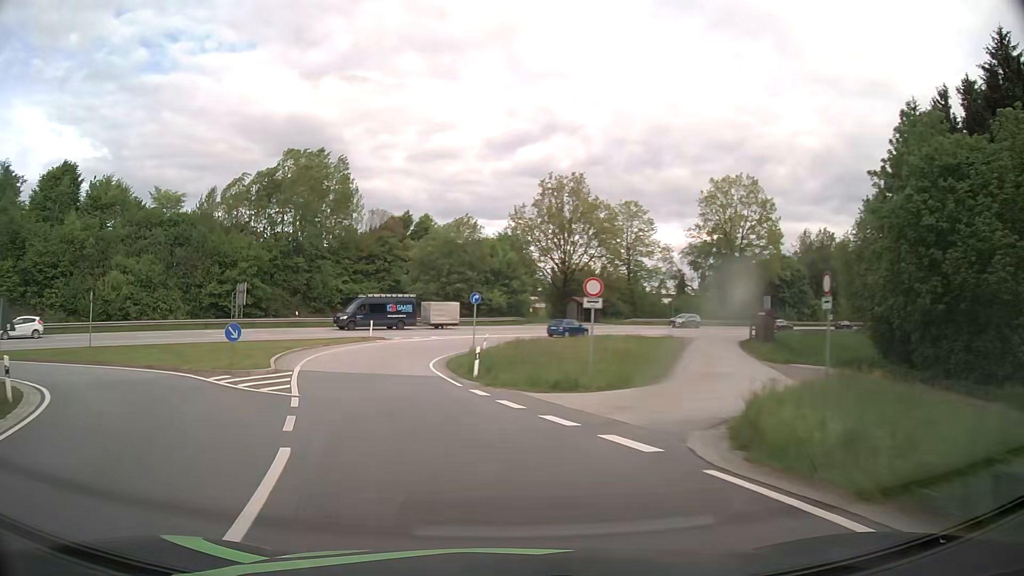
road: primary_link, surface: asphalt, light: Day
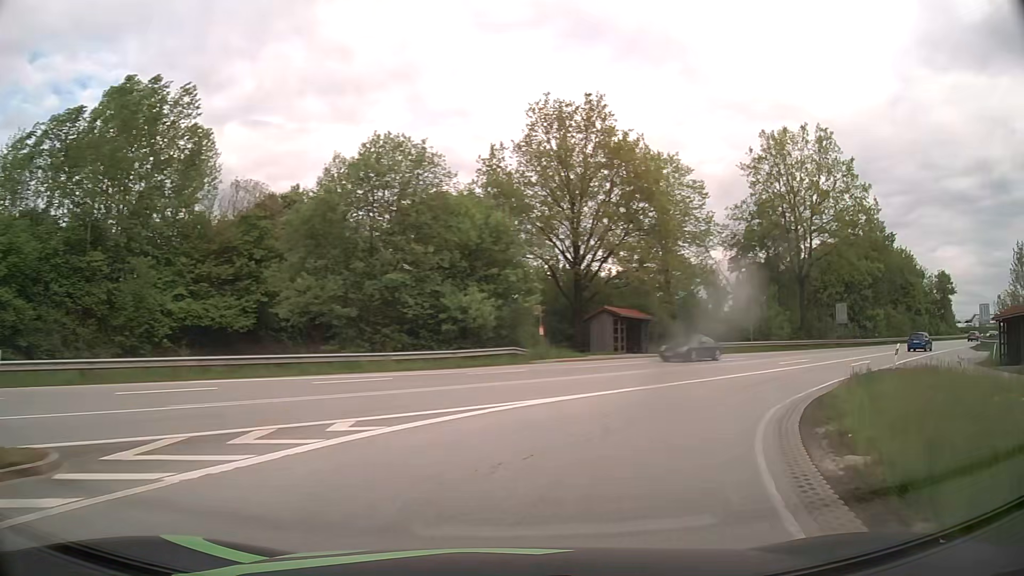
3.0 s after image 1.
(-3.9, +37.0) m; +8°
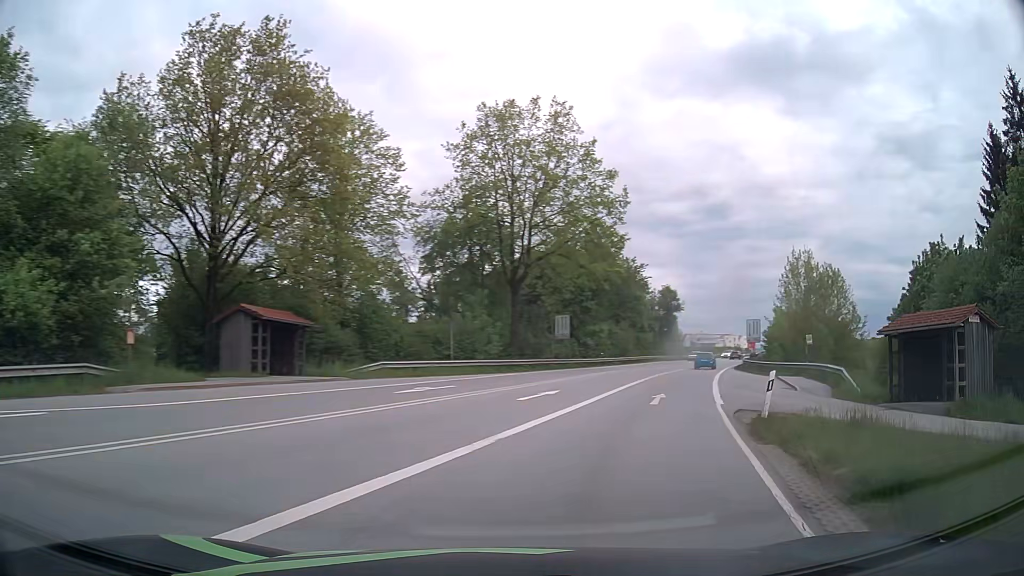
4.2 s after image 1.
(+3.2, +13.1) m; +27°
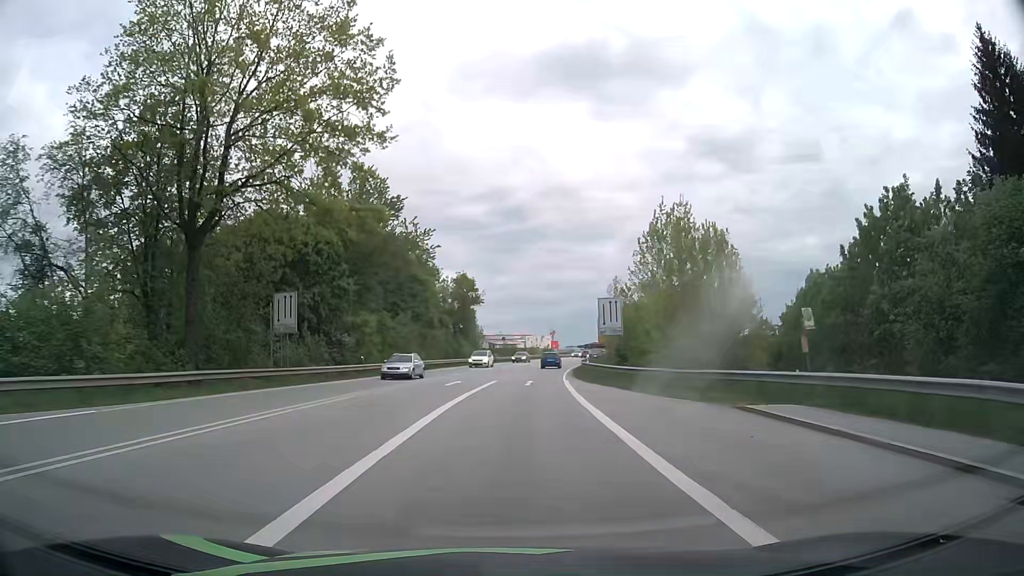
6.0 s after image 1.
(+5.4, +23.5) m; +18°
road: primary
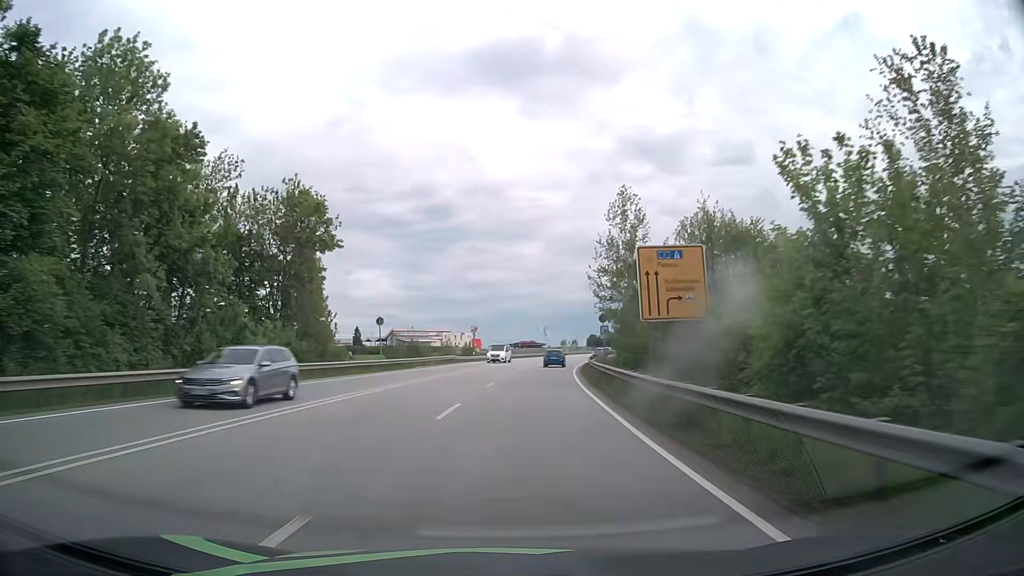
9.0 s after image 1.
(+2.6, +54.4) m; +7°
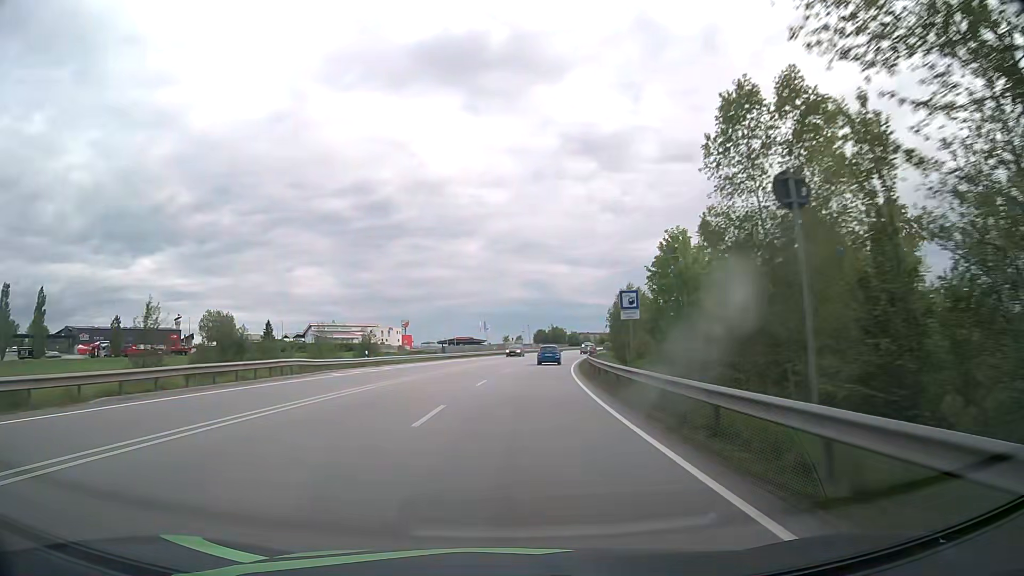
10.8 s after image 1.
(+1.5, +37.9) m; +5°
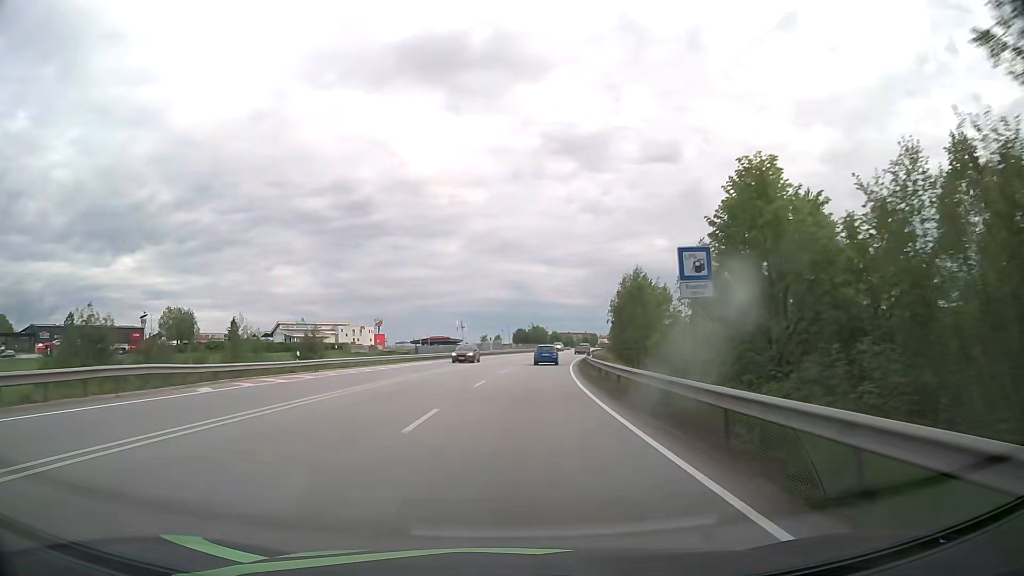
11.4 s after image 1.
(+0.2, +12.9) m; +2°
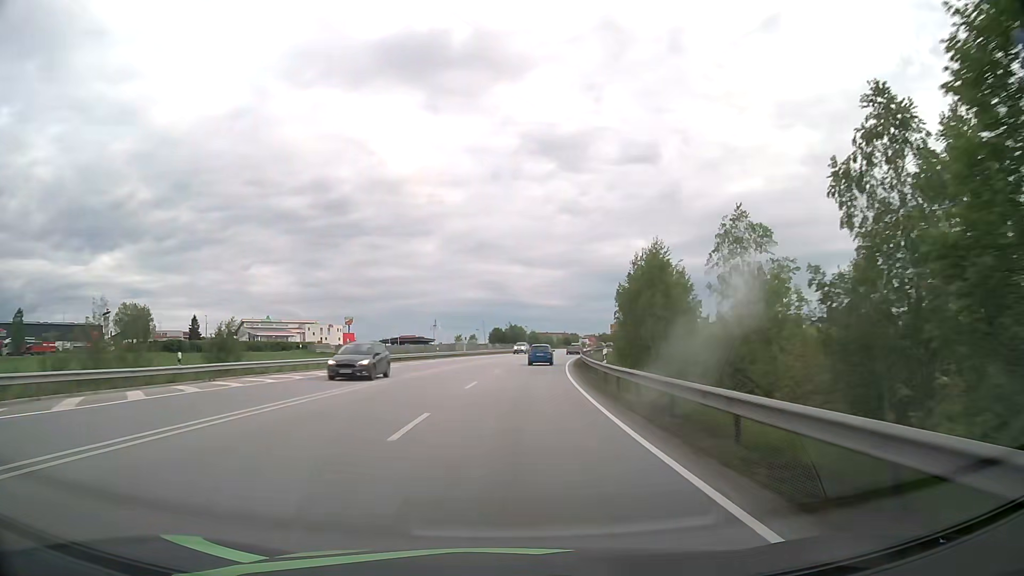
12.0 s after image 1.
(+0.2, +13.0) m; +2°
